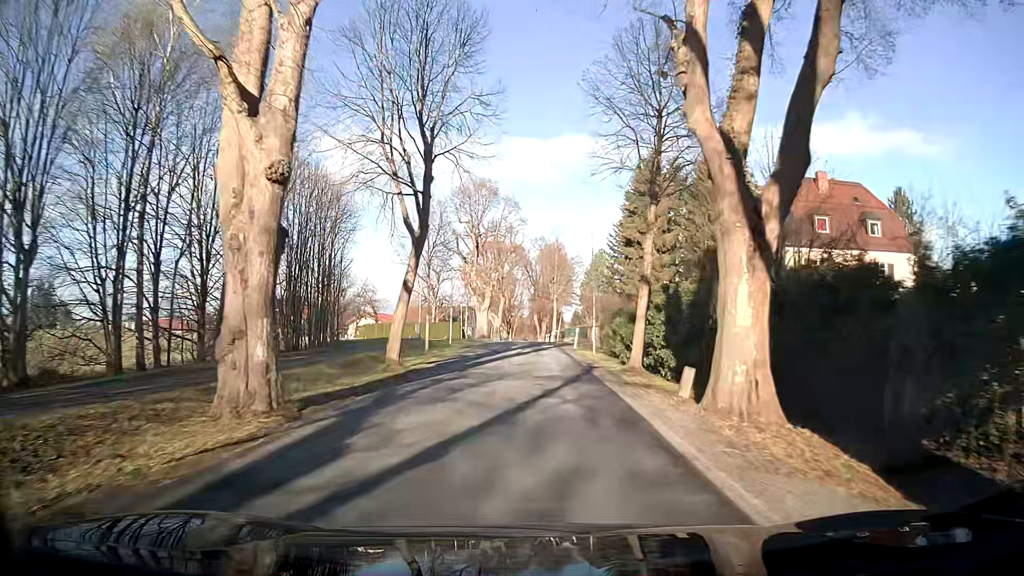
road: secondary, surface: asphalt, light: Day
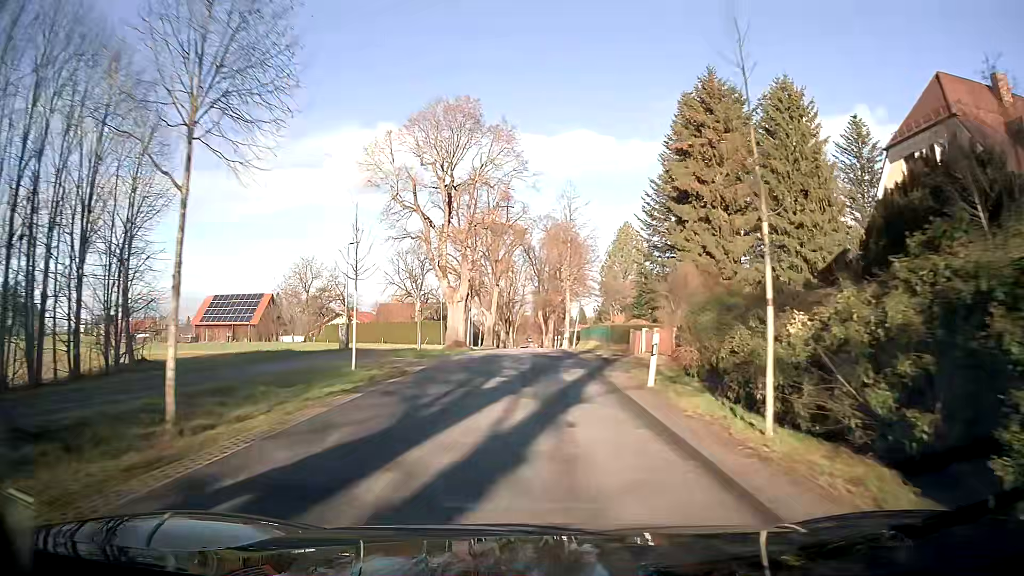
(-0.3, +22.3) m; -1°
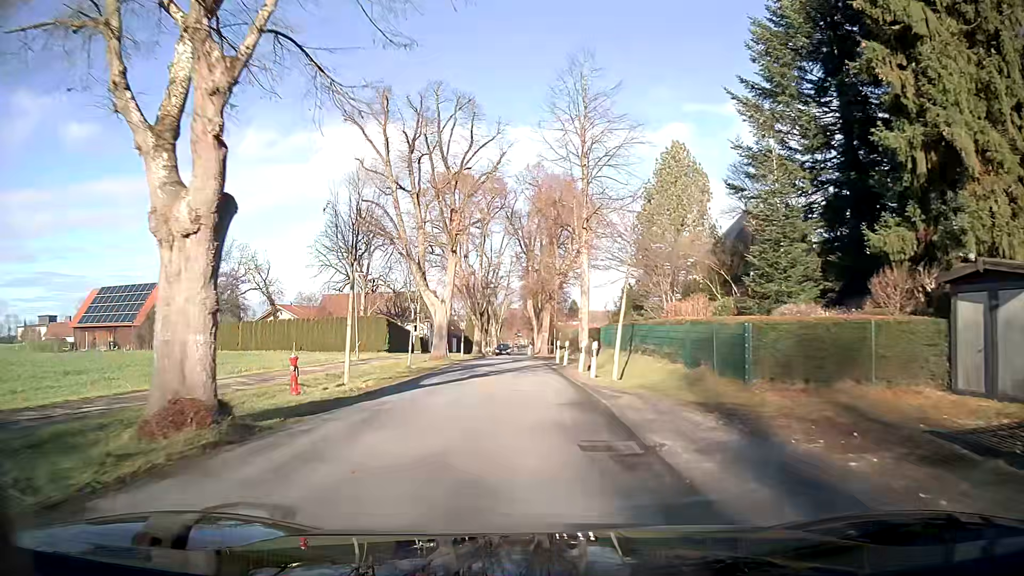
(+0.3, +28.7) m; 0°
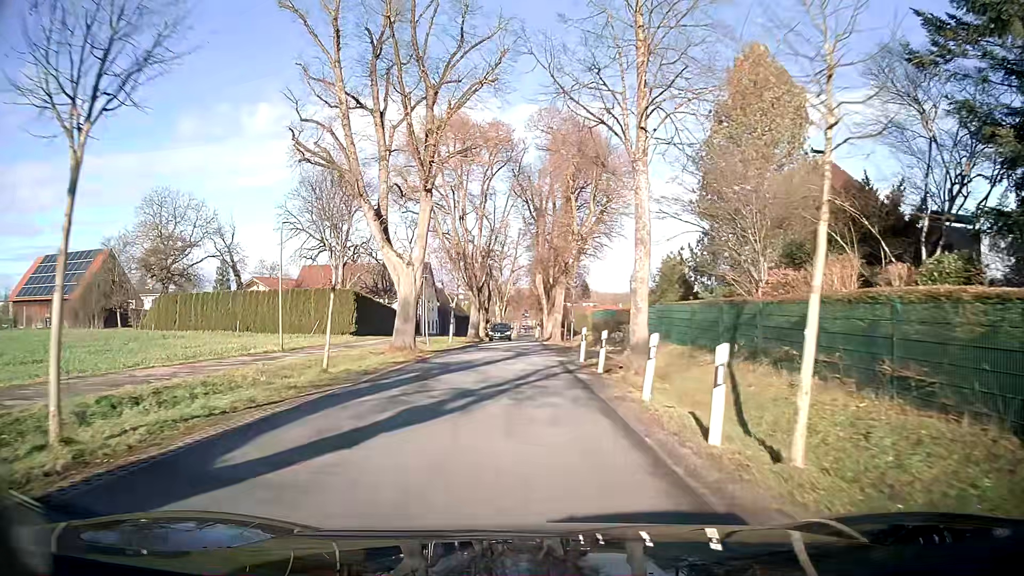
(-0.1, +12.7) m; -1°
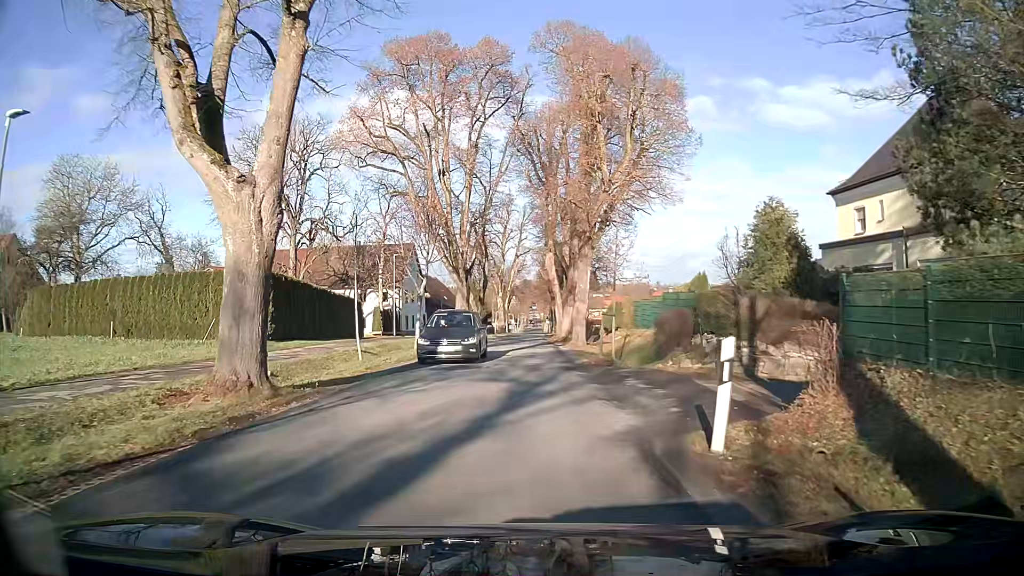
(0.0, +15.5) m; 0°
